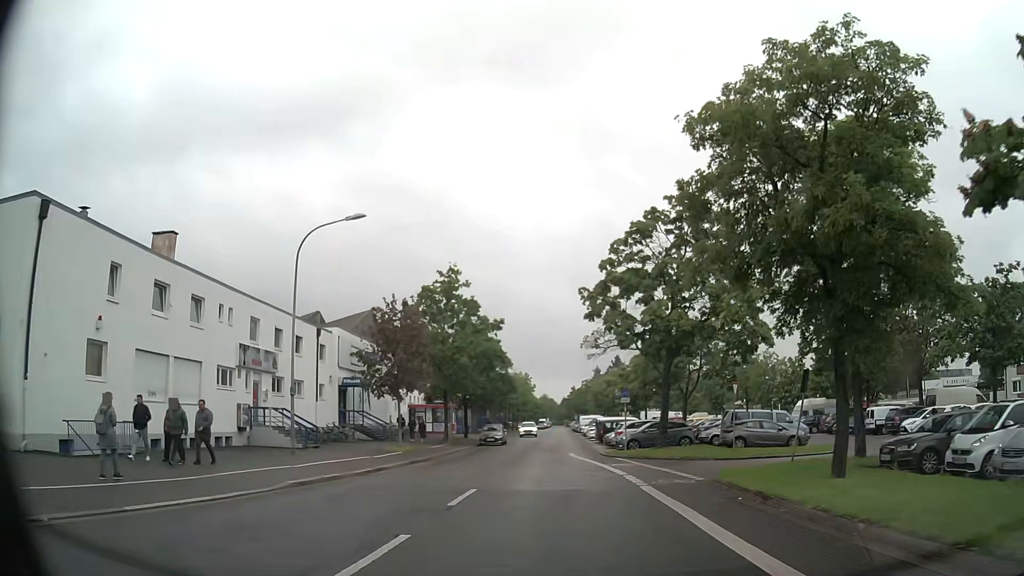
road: residential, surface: asphalt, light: Day
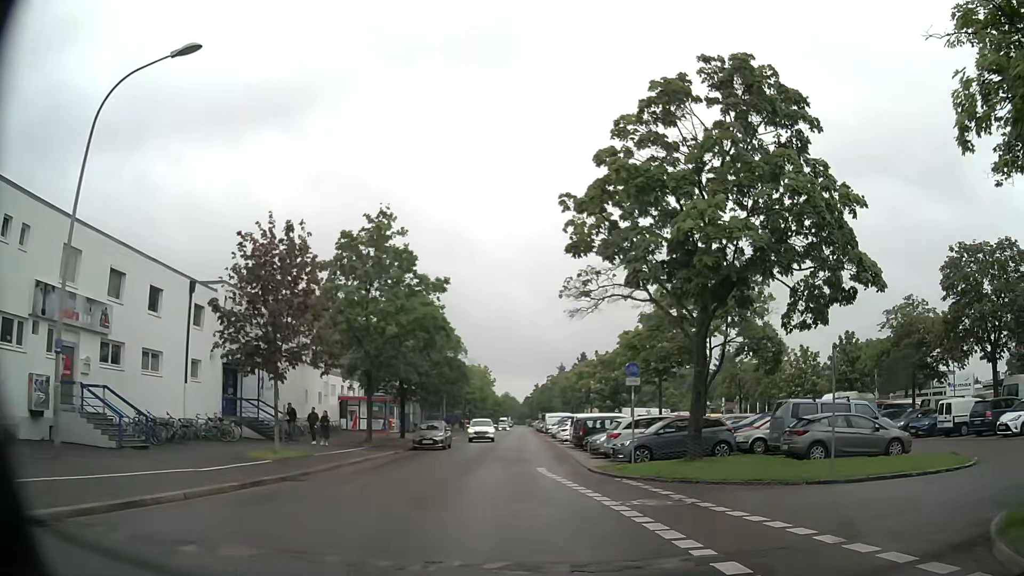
(+0.2, +12.3) m; +3°
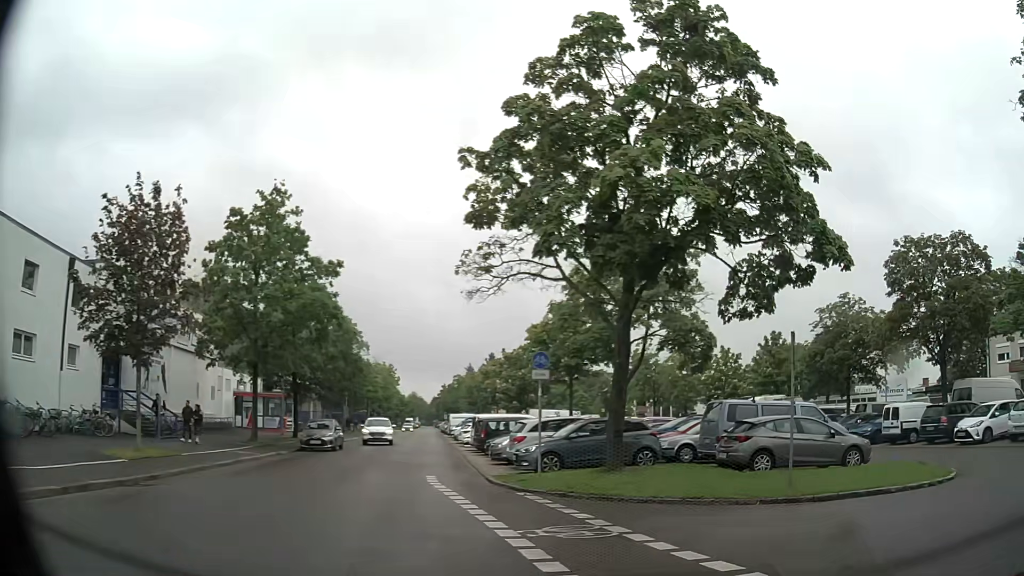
(+0.2, +3.1) m; +7°
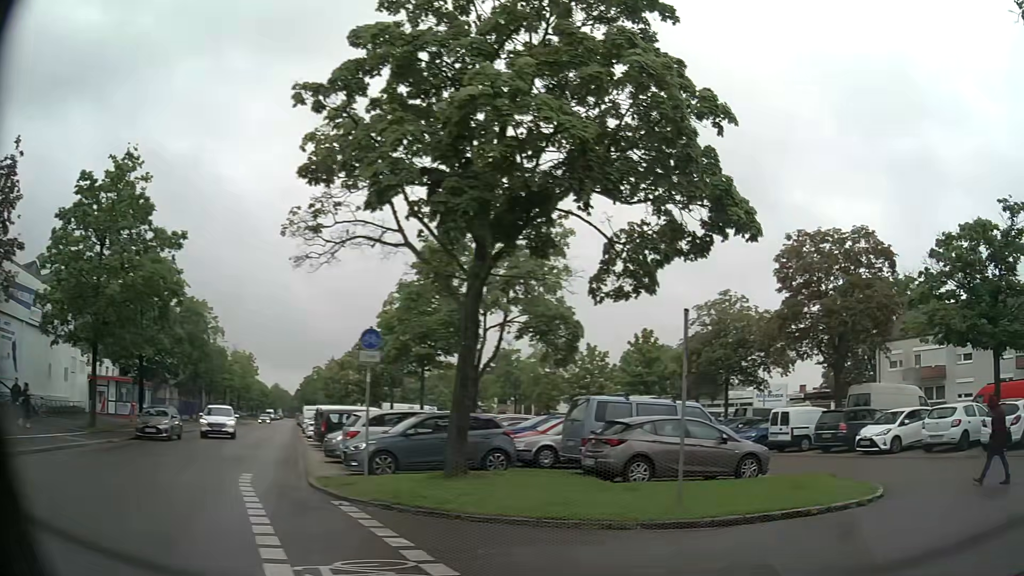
(+0.4, +2.8) m; +13°
